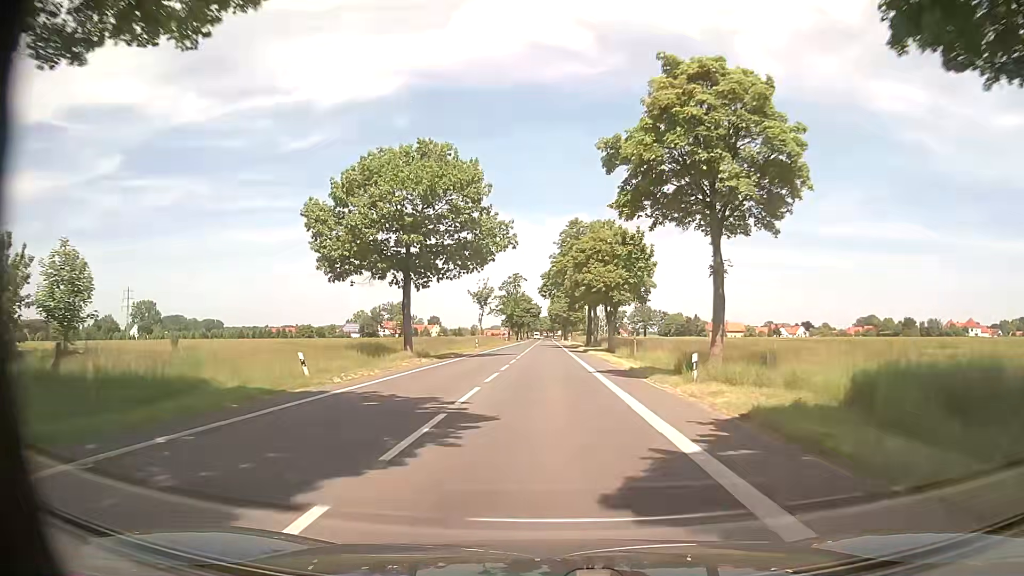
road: tertiary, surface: asphalt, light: Day
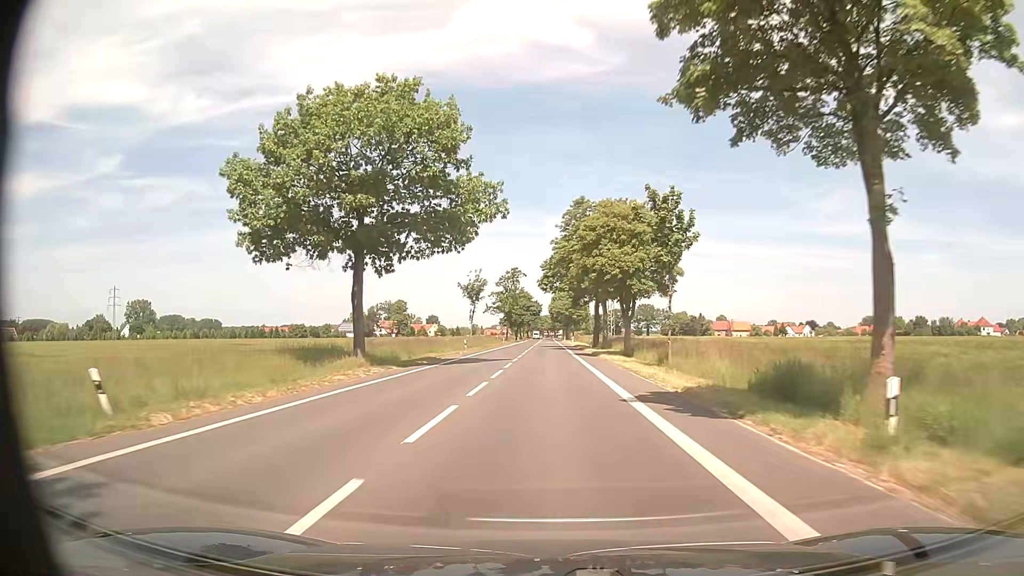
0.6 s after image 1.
(0.0, +10.9) m; 0°
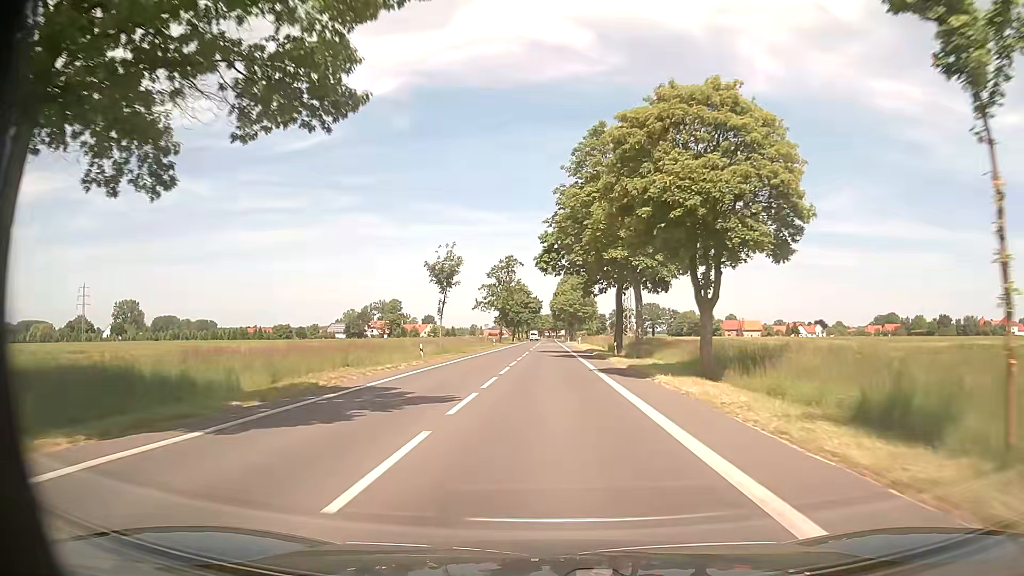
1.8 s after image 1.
(-0.1, +21.9) m; 0°
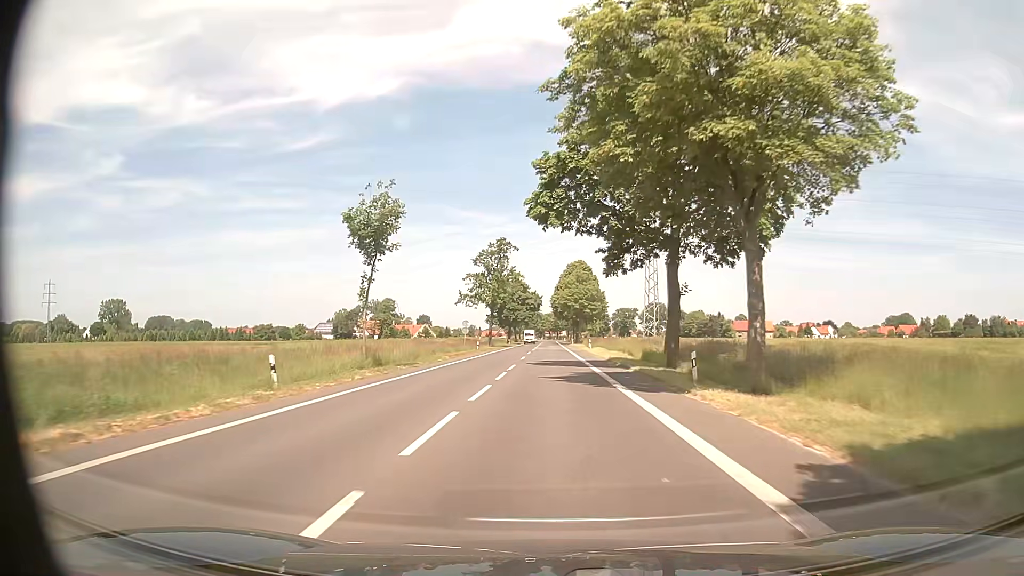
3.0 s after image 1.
(0.0, +22.0) m; -1°
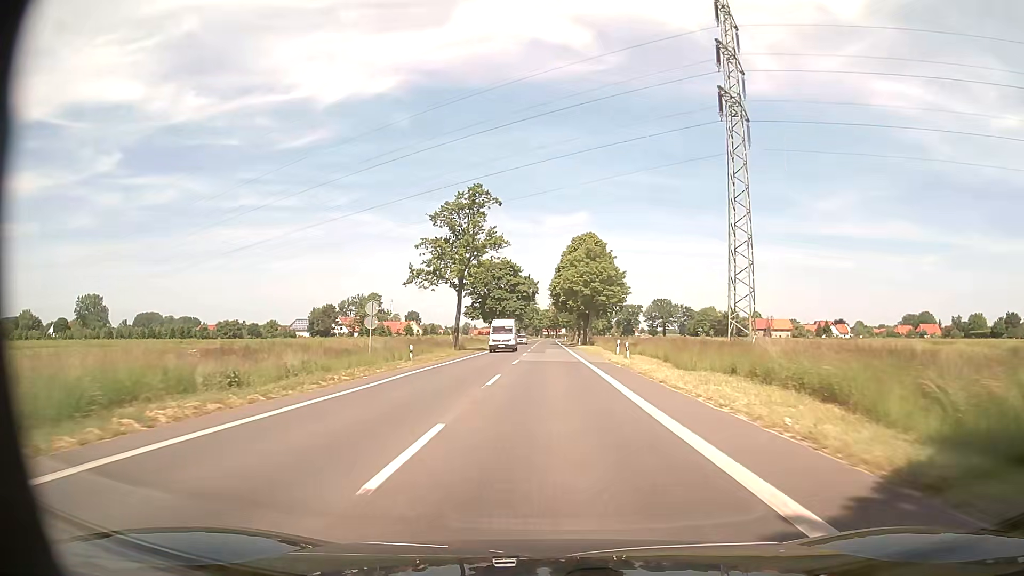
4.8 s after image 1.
(+0.3, +33.2) m; +1°
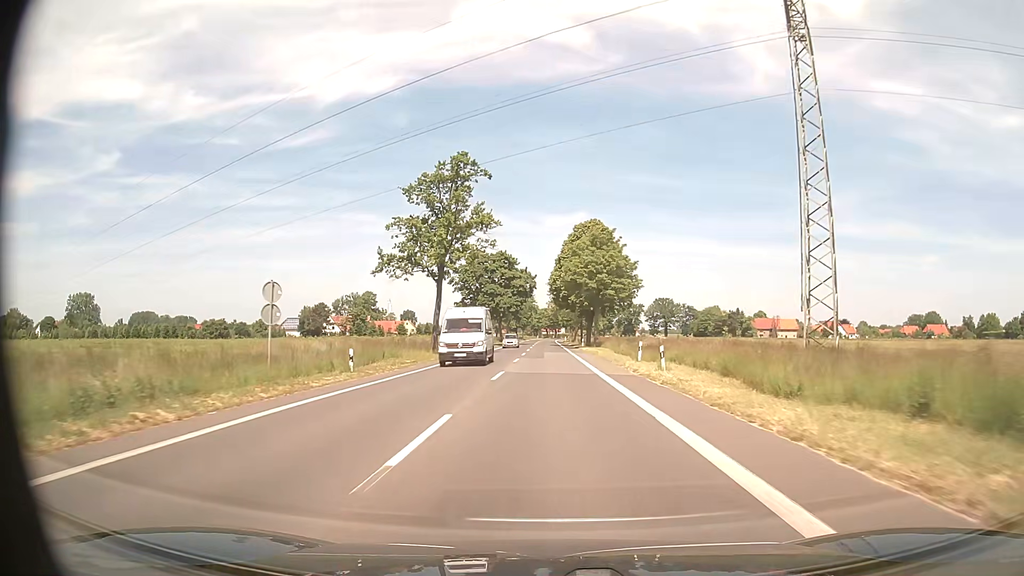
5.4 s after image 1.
(0.0, +11.0) m; 0°
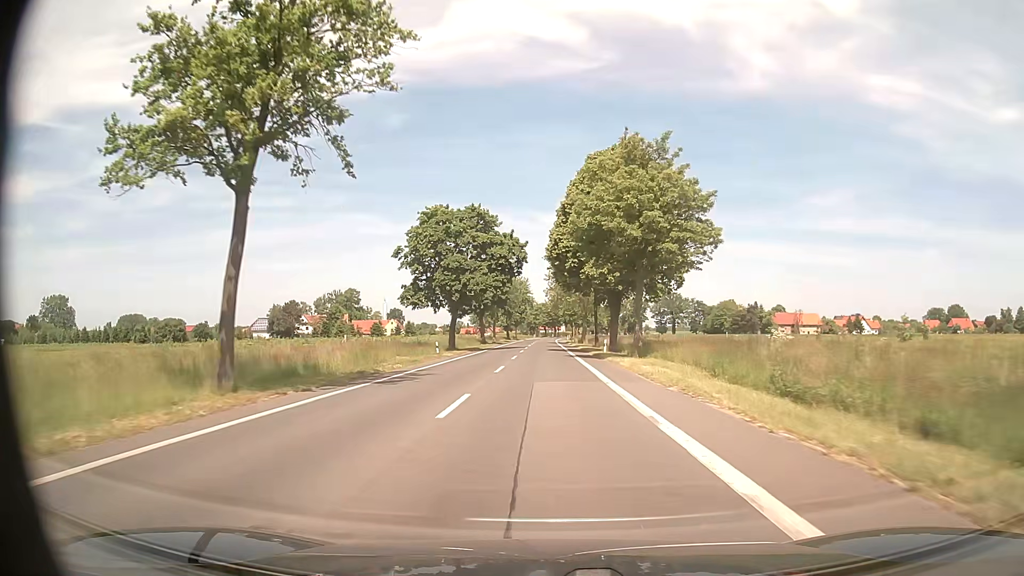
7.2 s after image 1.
(+0.1, +33.3) m; 0°
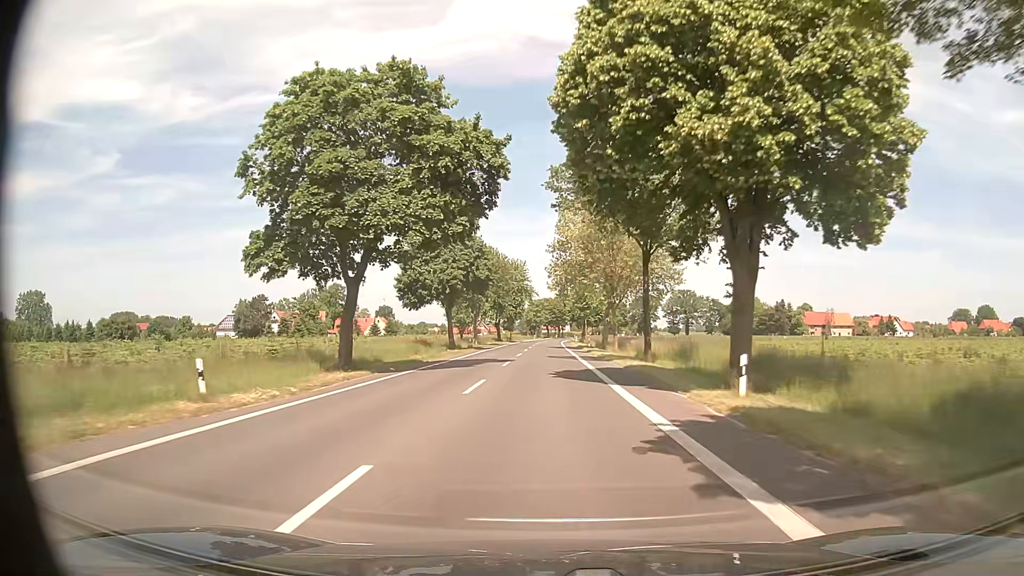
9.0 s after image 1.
(-0.1, +33.3) m; 0°
(0, +10) (0, +20) (0, +30) (0, +40) (0, +50) (0, +60) (0, +70) (0, +80) (0, +90) (+1, +100) m
